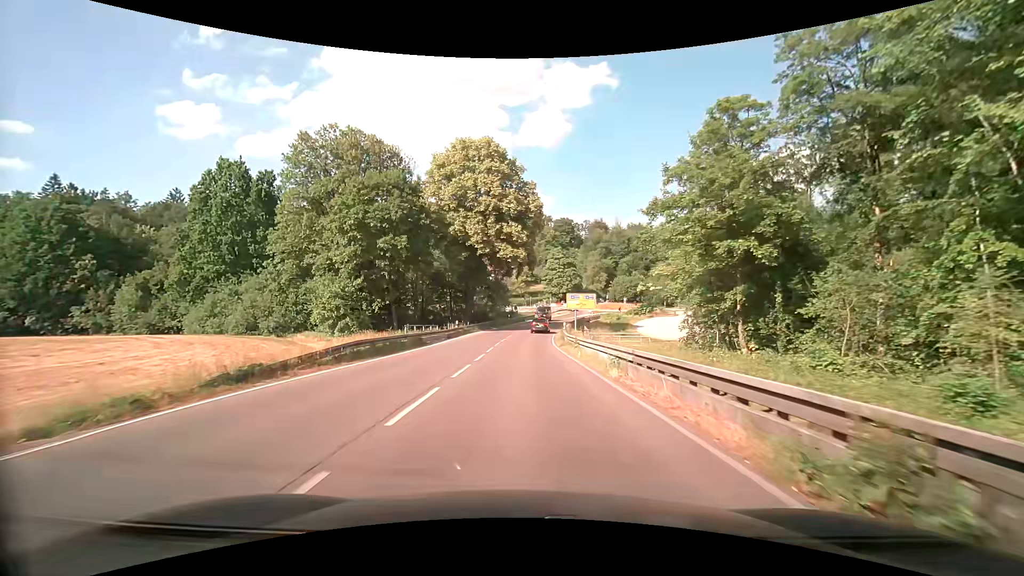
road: secondary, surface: asphalt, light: Day
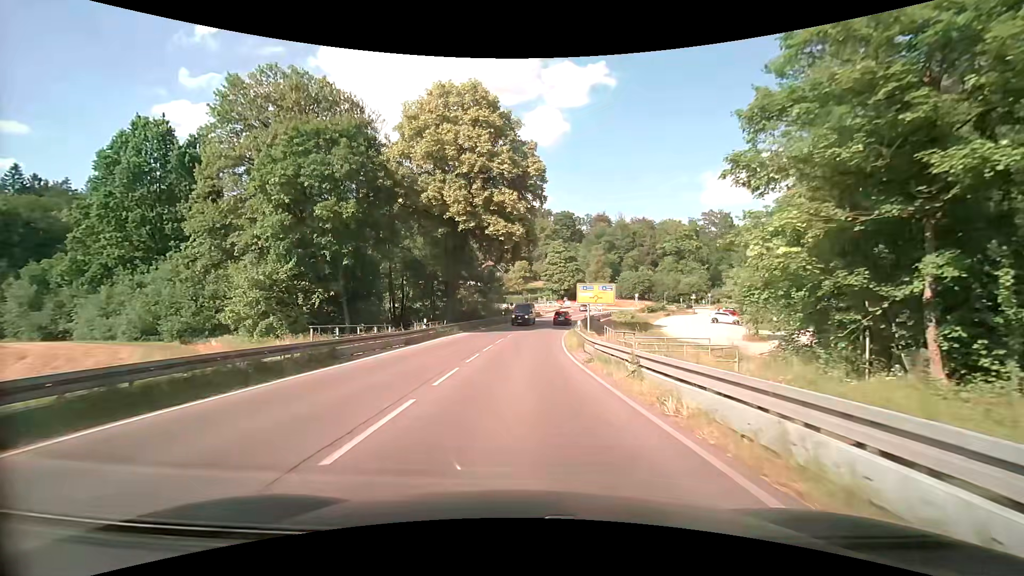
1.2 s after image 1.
(0.0, +13.8) m; 0°
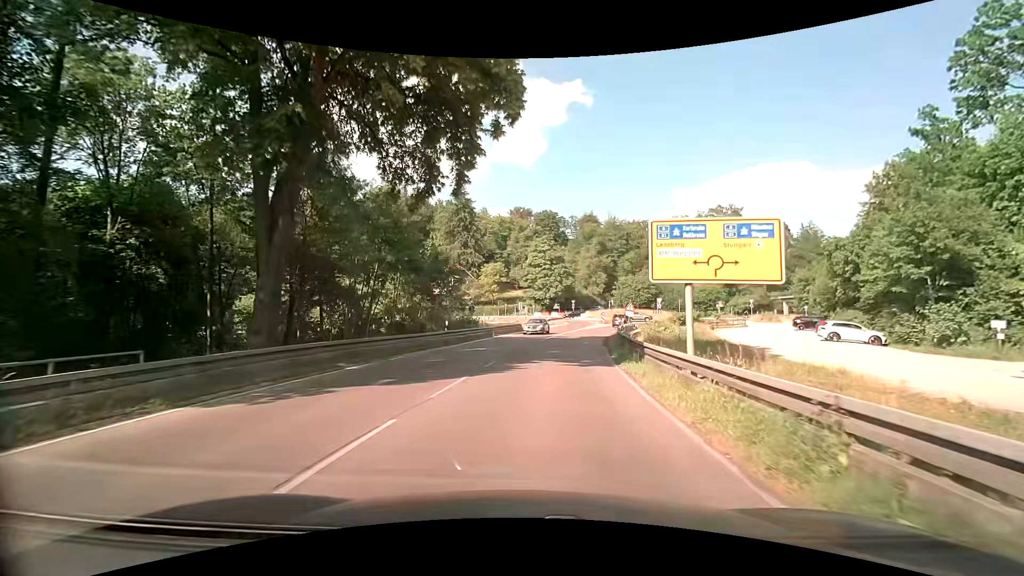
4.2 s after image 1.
(+0.5, +31.7) m; +3°
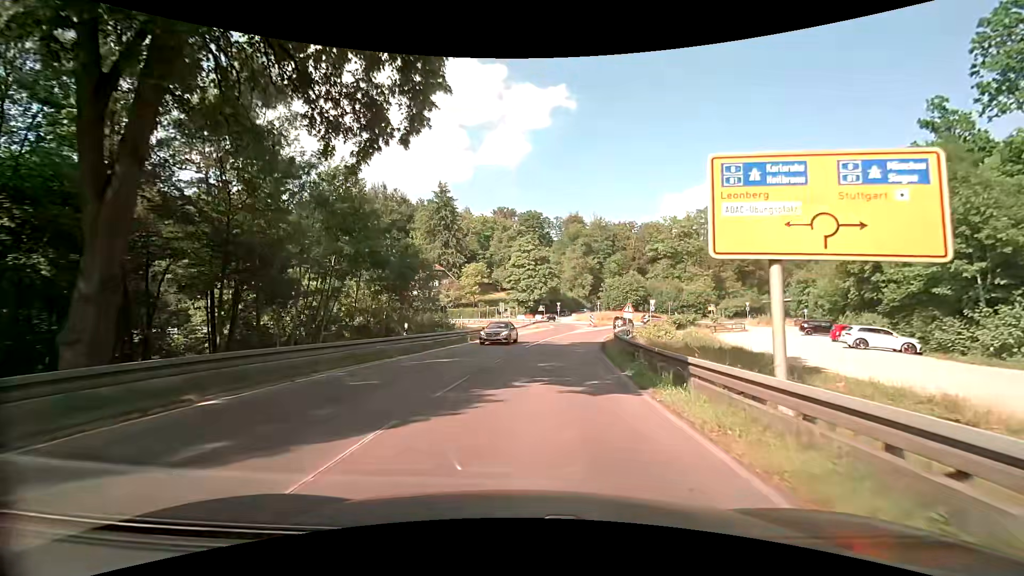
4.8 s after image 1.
(0.0, +5.9) m; +1°
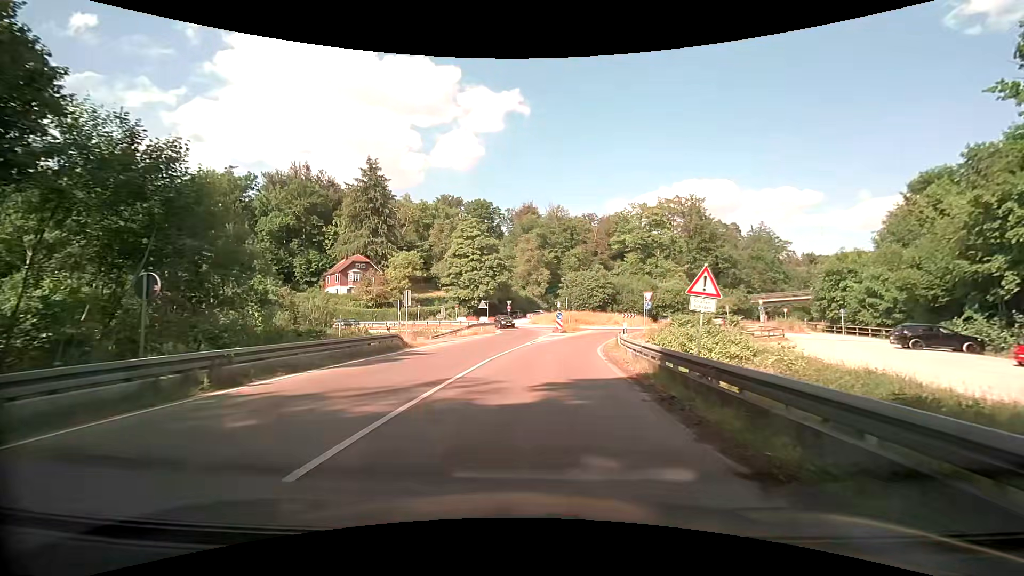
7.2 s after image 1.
(+1.6, +22.7) m; +6°
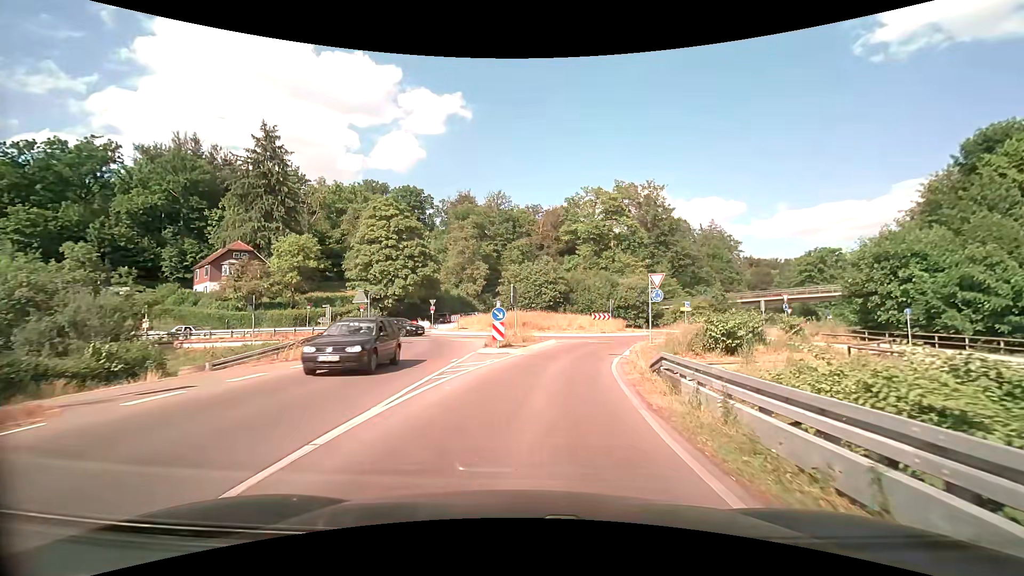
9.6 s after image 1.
(+1.1, +20.2) m; +7°
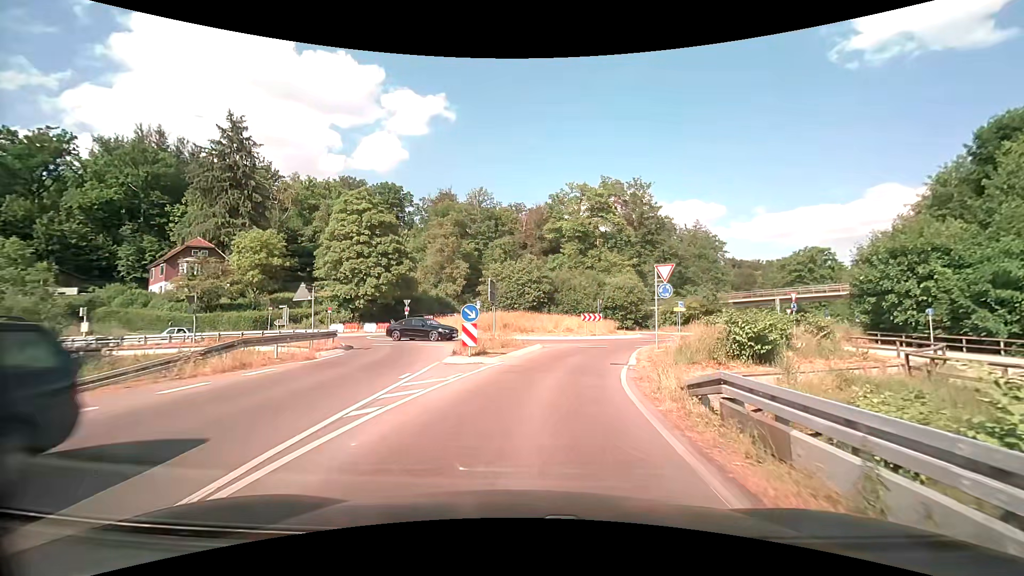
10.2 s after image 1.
(0.0, +4.5) m; +2°
